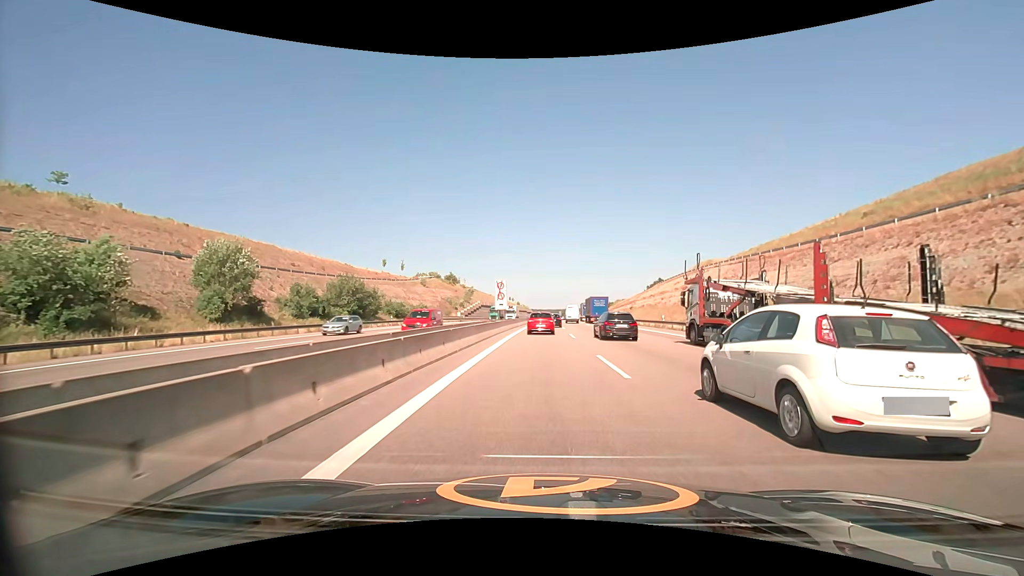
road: motorway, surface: asphalt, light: Day
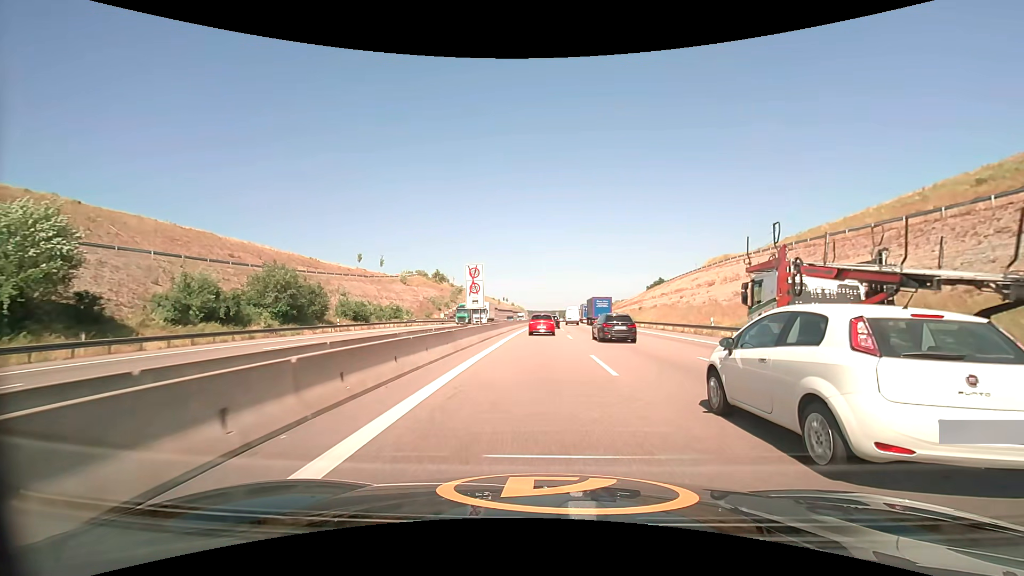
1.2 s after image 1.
(0.0, +16.8) m; 0°
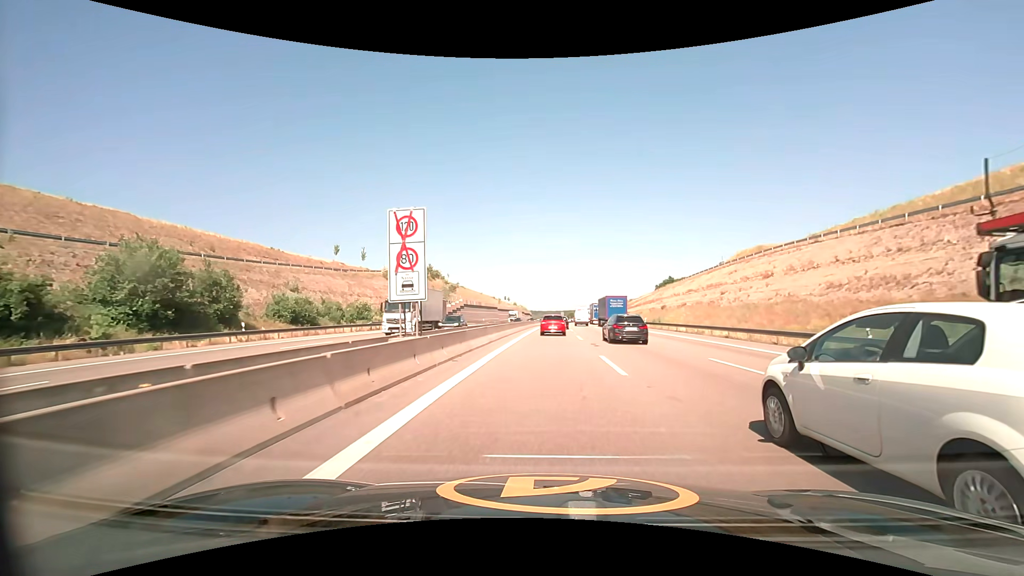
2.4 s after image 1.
(-0.1, +17.4) m; -1°
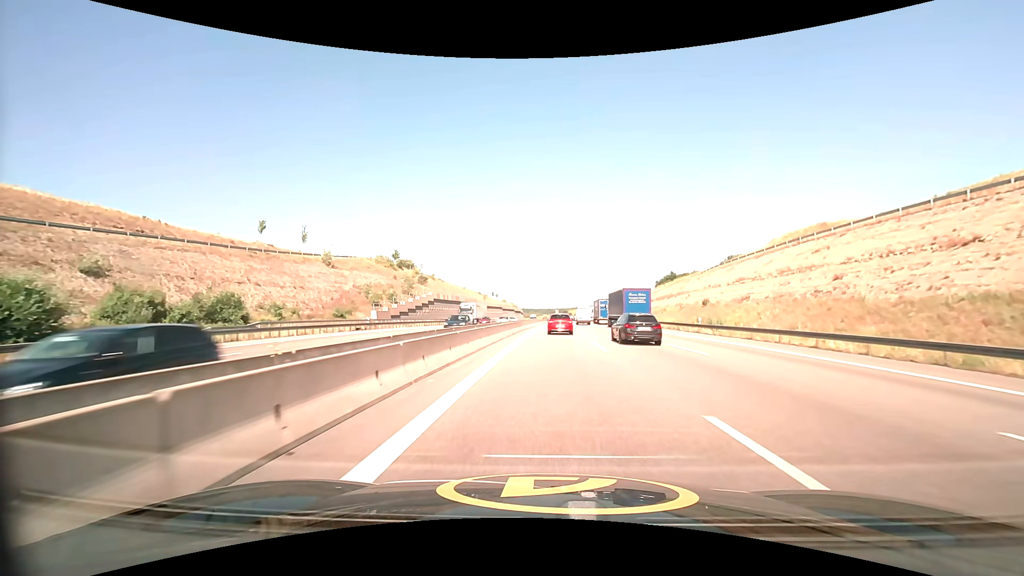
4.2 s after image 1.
(+0.1, +27.7) m; +1°
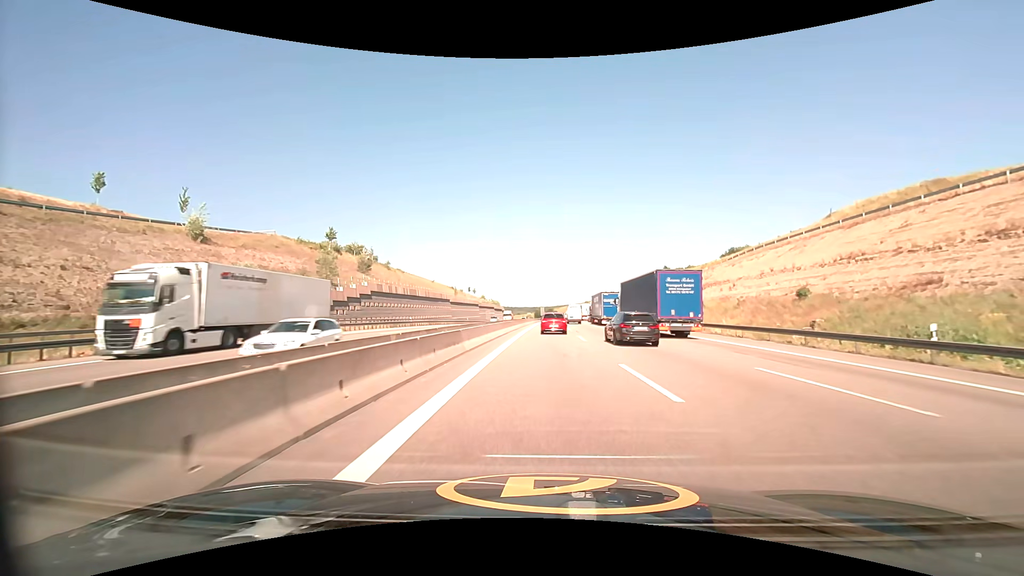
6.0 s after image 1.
(+0.5, +28.2) m; +2°
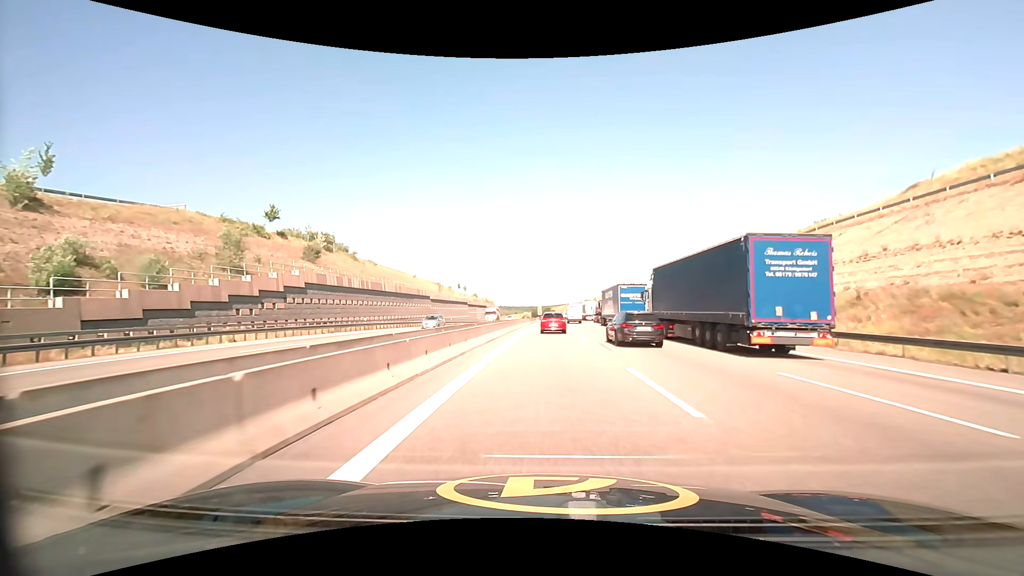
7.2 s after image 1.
(+0.1, +18.7) m; 0°
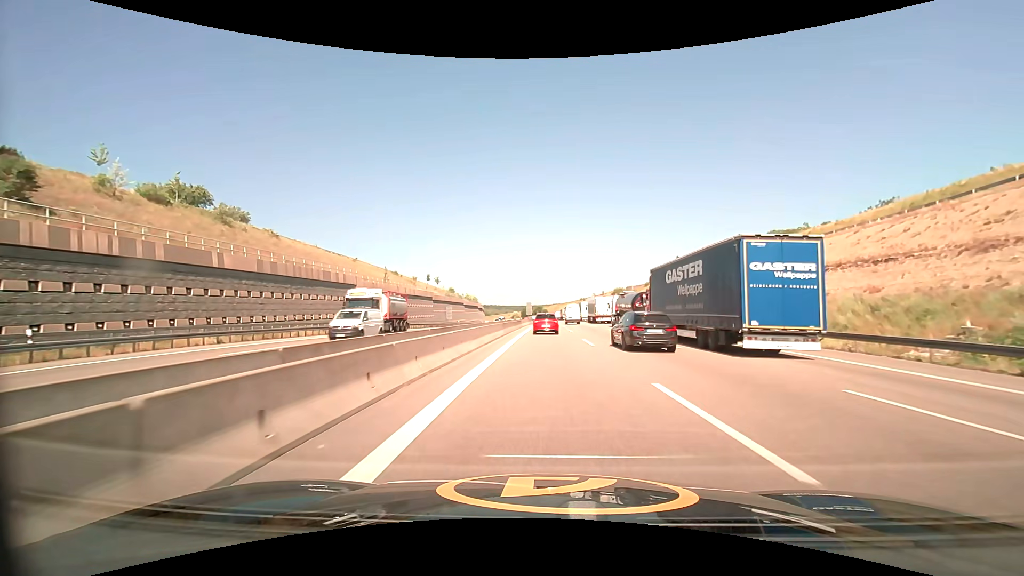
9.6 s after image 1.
(+0.1, +37.4) m; +1°
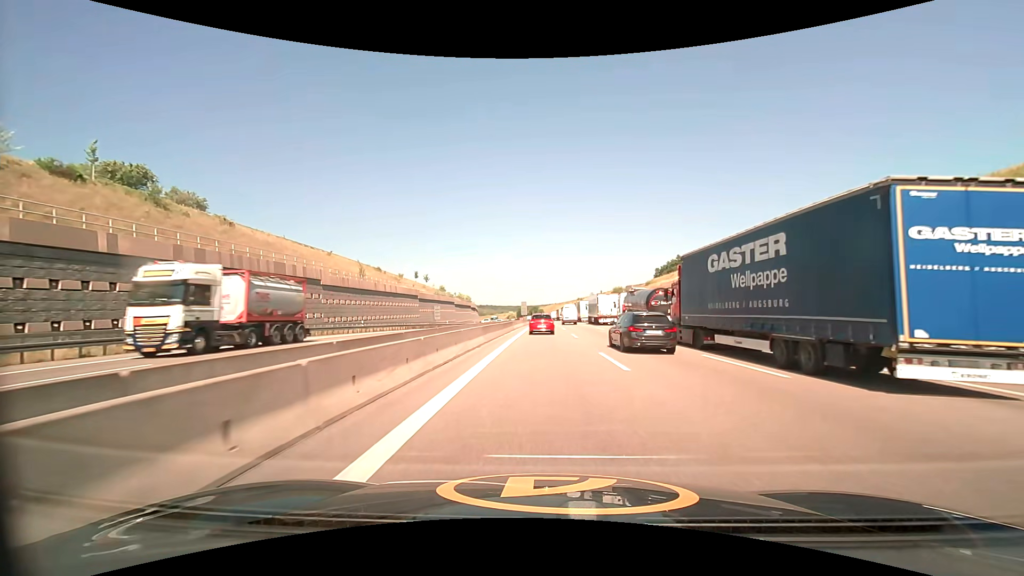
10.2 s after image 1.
(0.0, +9.4) m; 0°
(0, +10) (0, +20) (0, +30) (0, +40) (0, +50) (0, +60) (0, +70) (+1, +80) (+1, +90) (+1, +100) m
